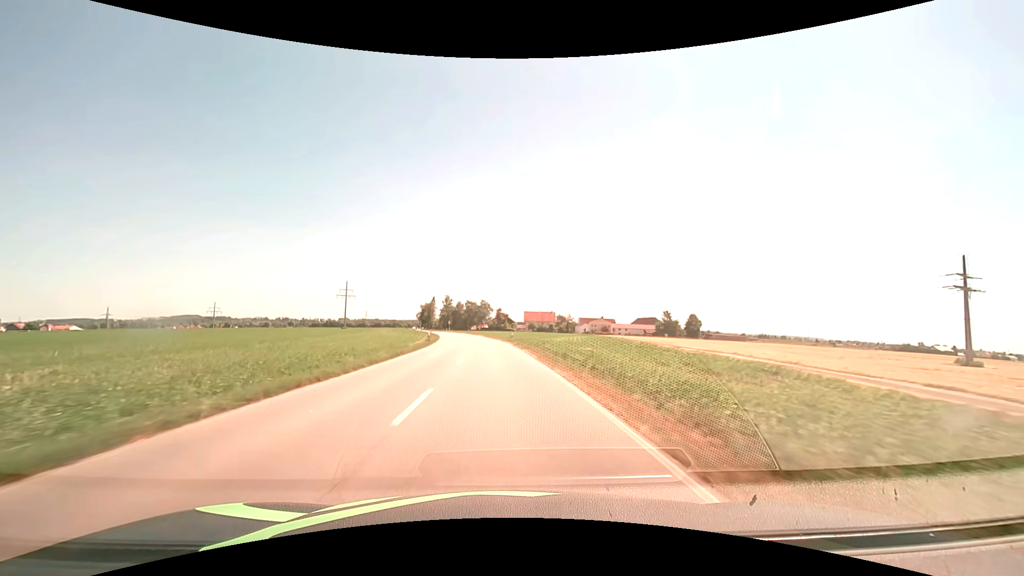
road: secondary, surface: asphalt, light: Day
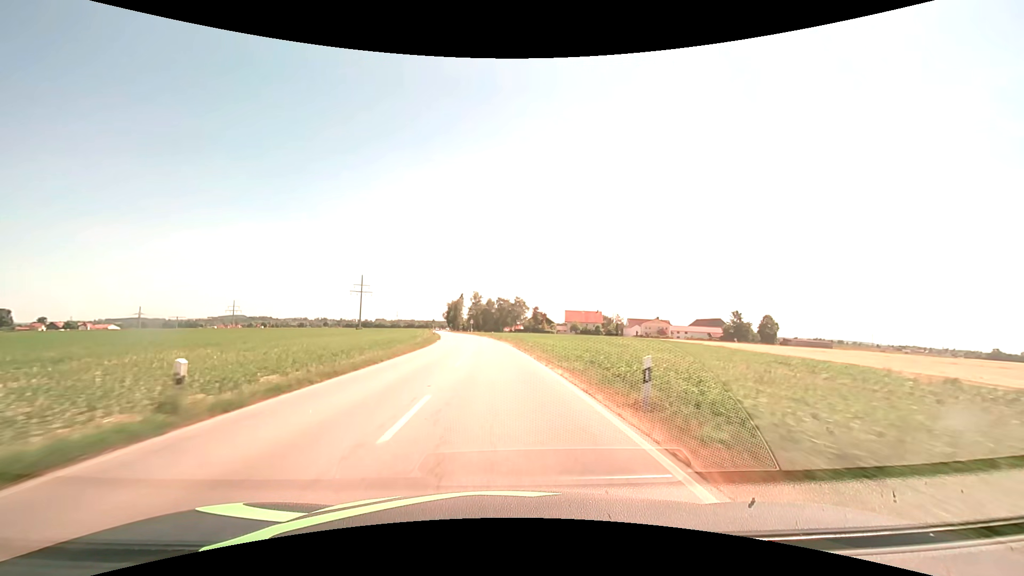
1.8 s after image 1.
(-1.3, +37.5) m; -4°
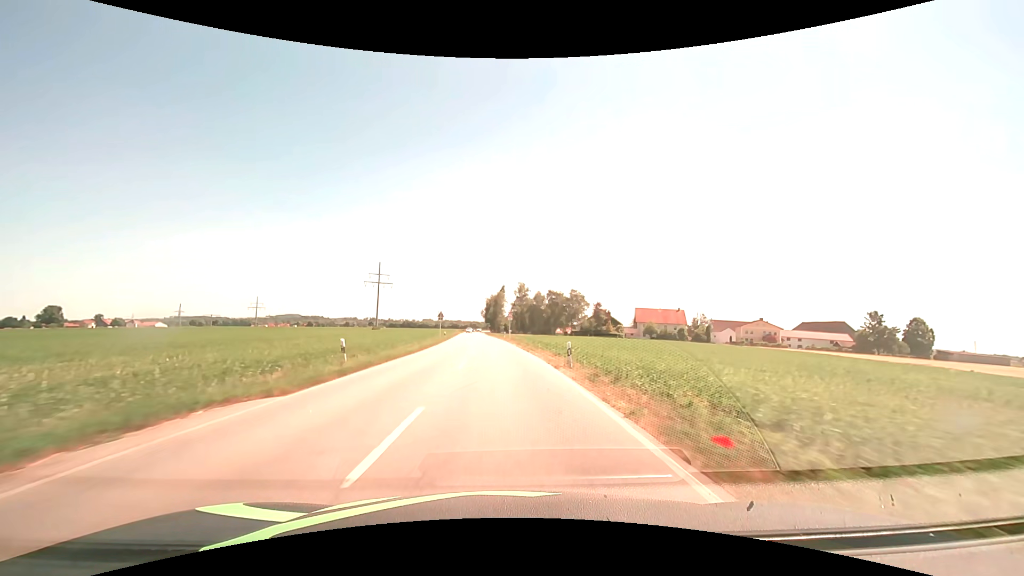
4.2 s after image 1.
(-2.4, +50.0) m; -5°
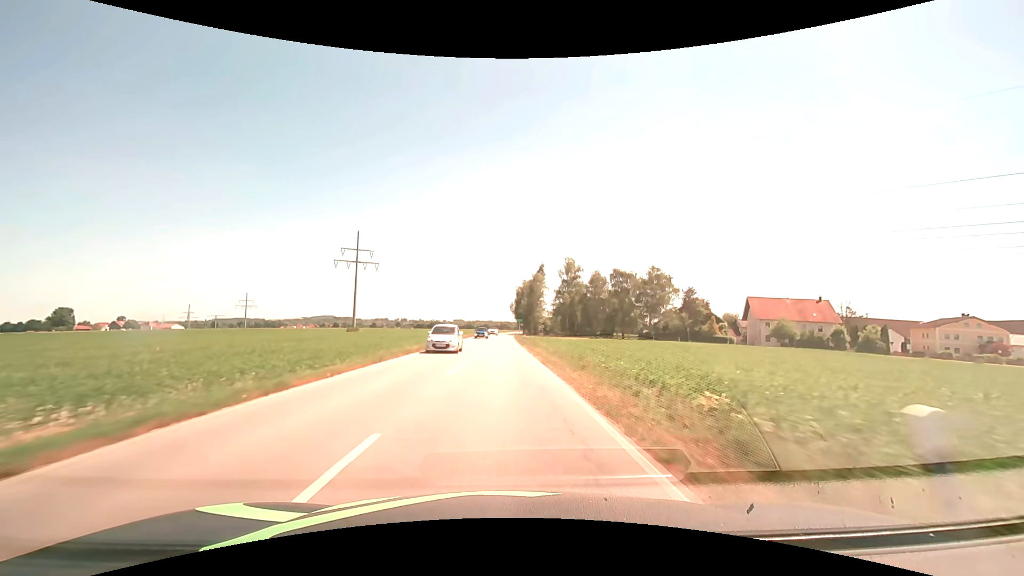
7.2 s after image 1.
(-2.3, +62.6) m; -4°
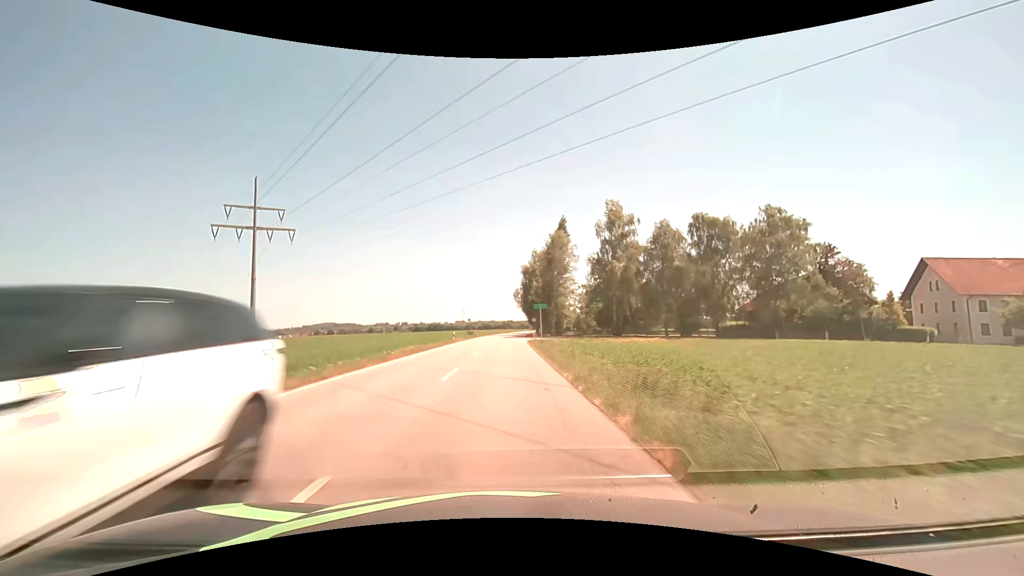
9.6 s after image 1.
(-0.2, +50.2) m; 0°
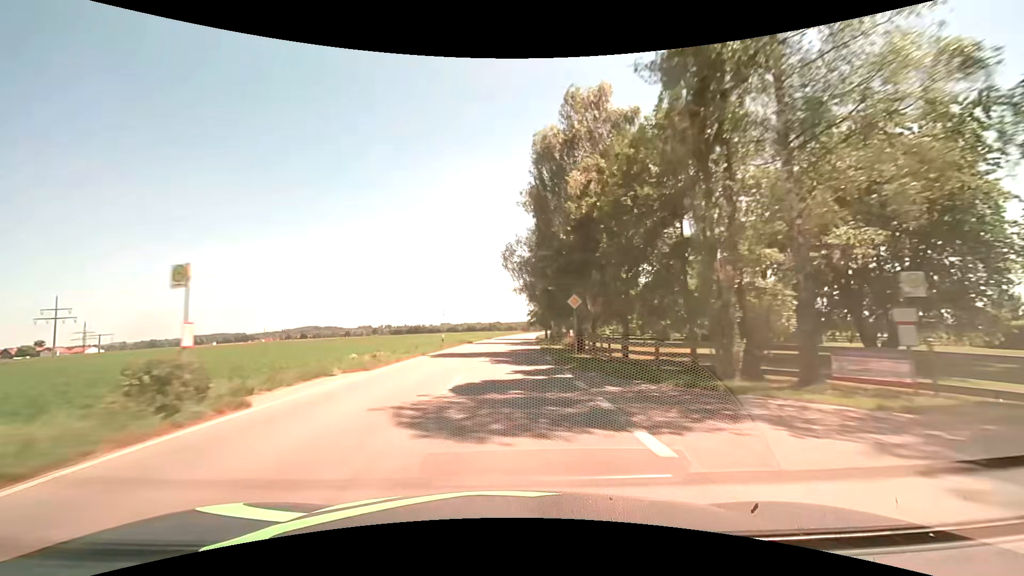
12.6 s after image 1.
(+0.4, +62.7) m; +1°
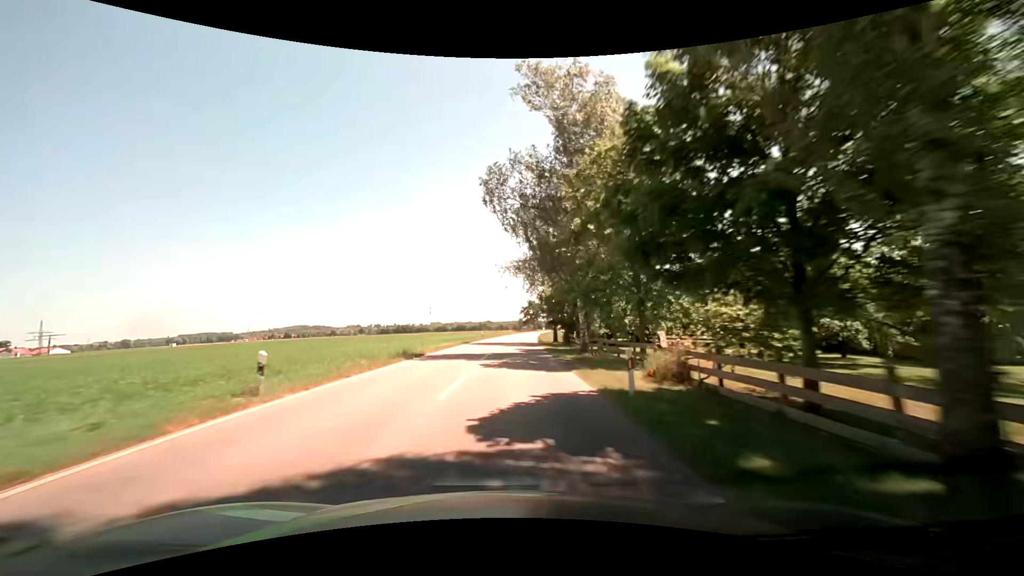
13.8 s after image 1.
(+0.2, +25.1) m; 0°
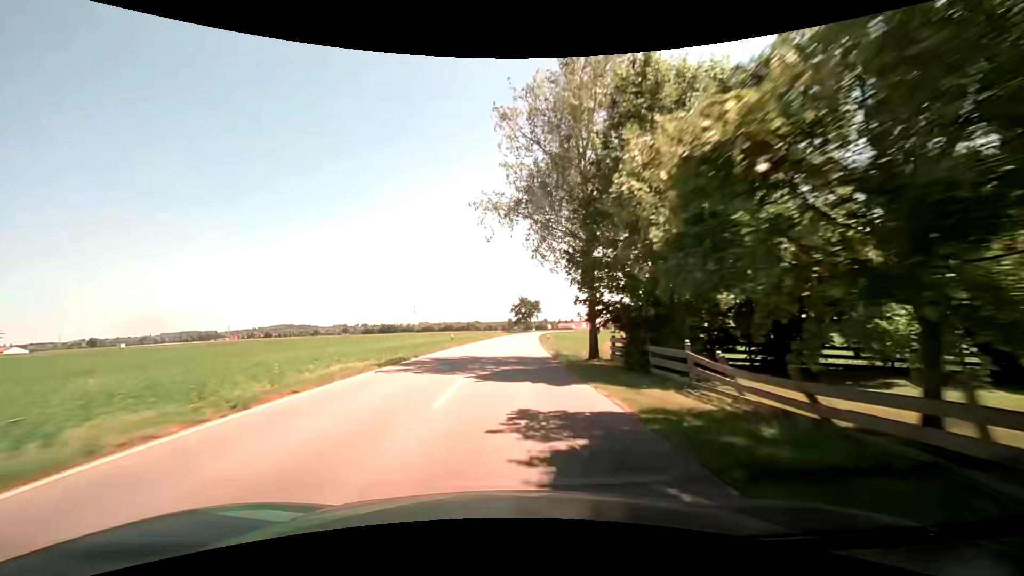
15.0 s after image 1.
(+0.6, +25.1) m; +2°
(0, +10) (0, +20) (0, +30) (+1, +40) (+1, +50) (+2, +60) (+3, +70) (+3, +80) (+4, +90) (+5, +100) m
